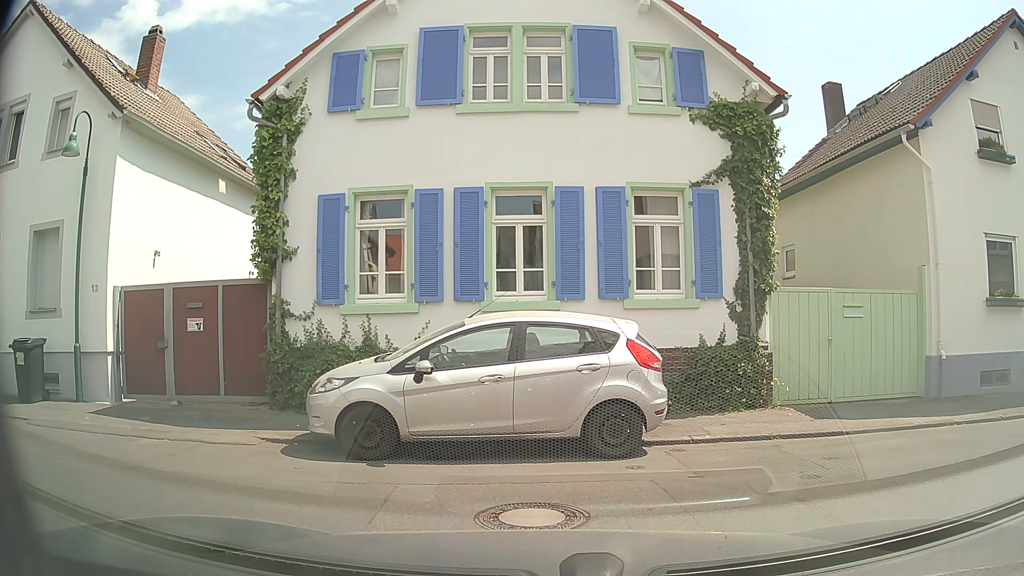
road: tertiary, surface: sett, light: Day
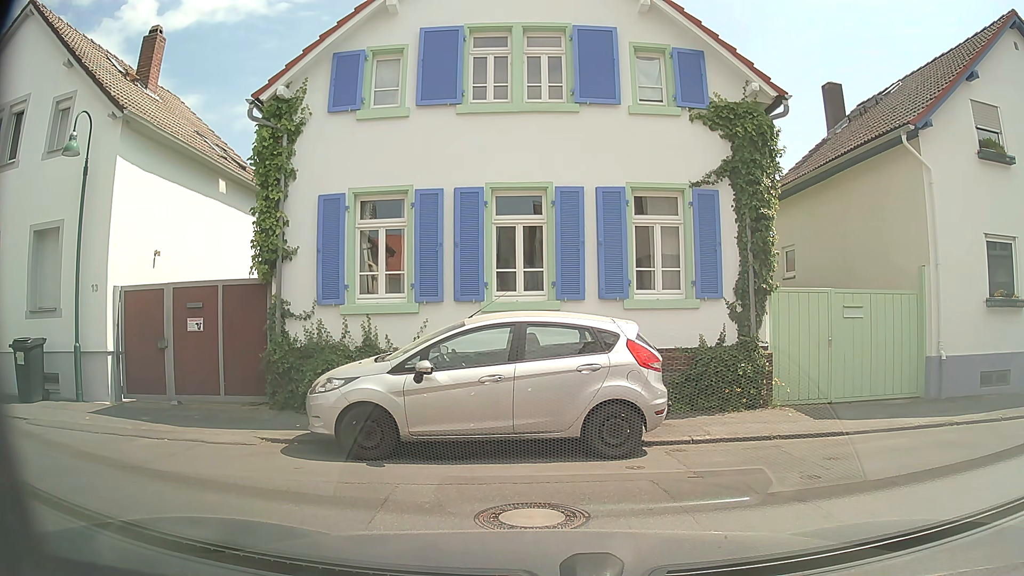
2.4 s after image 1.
(0.0, 0.0) m; 0°
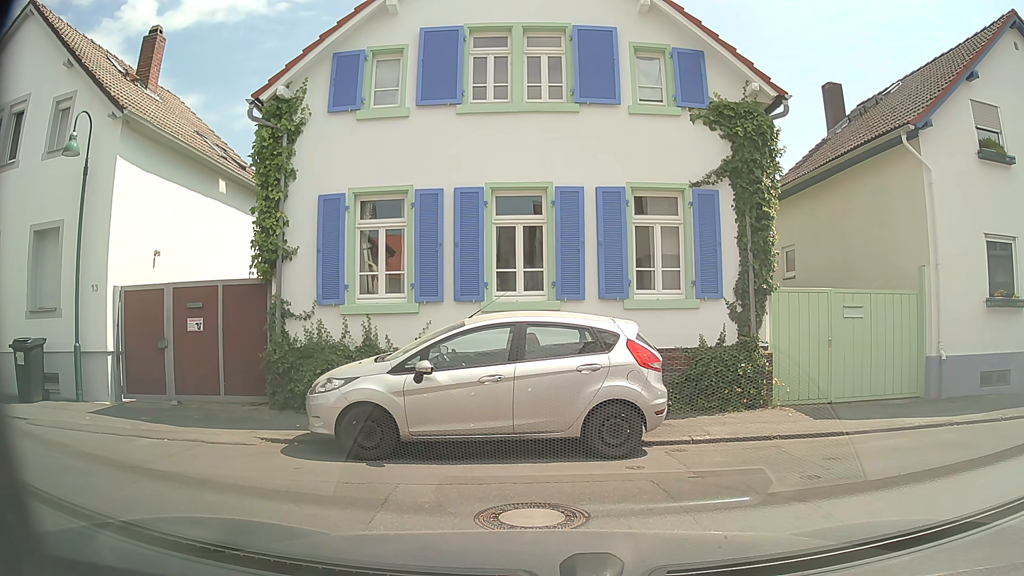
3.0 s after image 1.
(0.0, 0.0) m; 0°
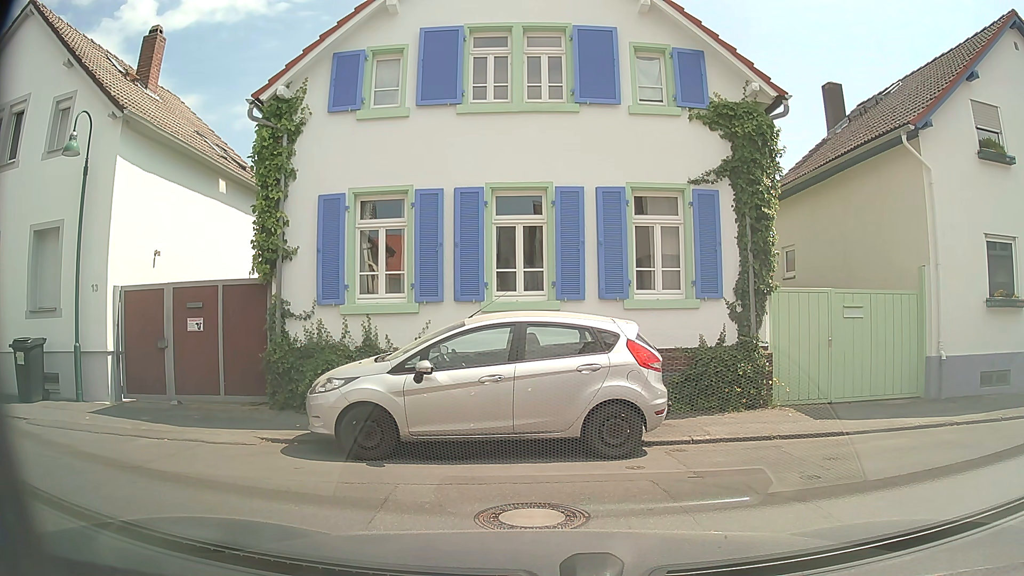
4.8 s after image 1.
(0.0, 0.0) m; 0°
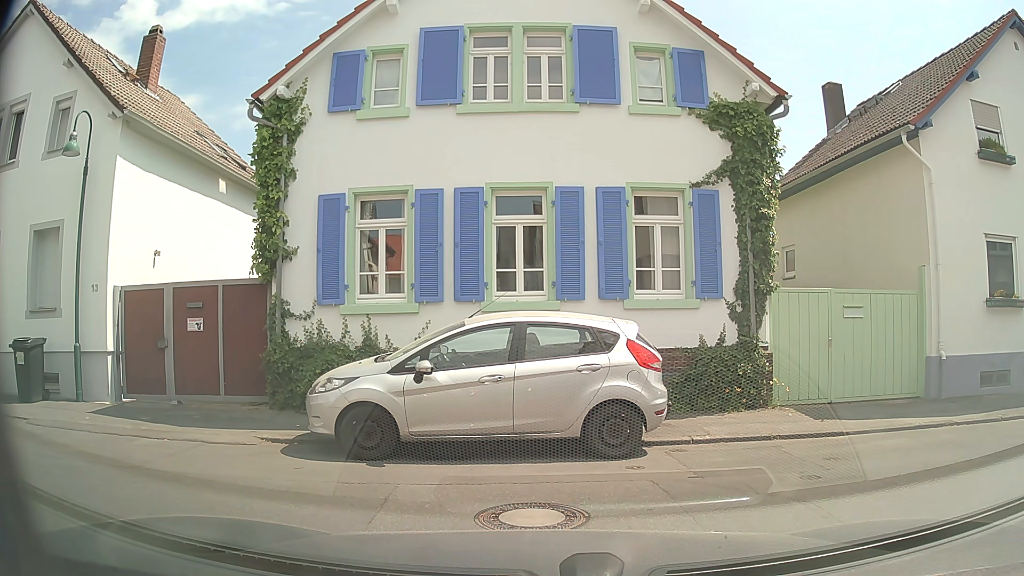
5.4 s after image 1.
(0.0, 0.0) m; 0°
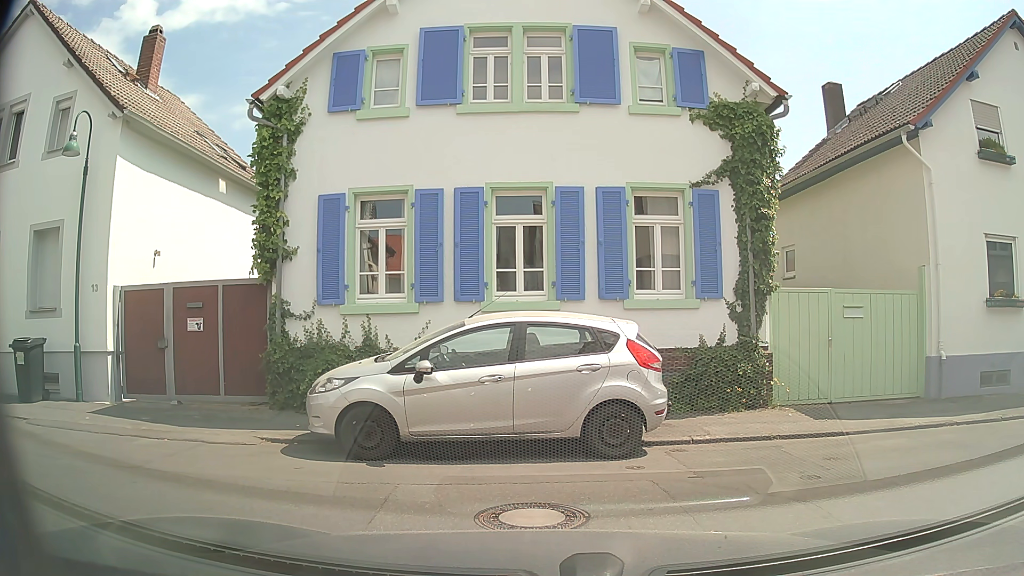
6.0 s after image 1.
(0.0, 0.0) m; 0°
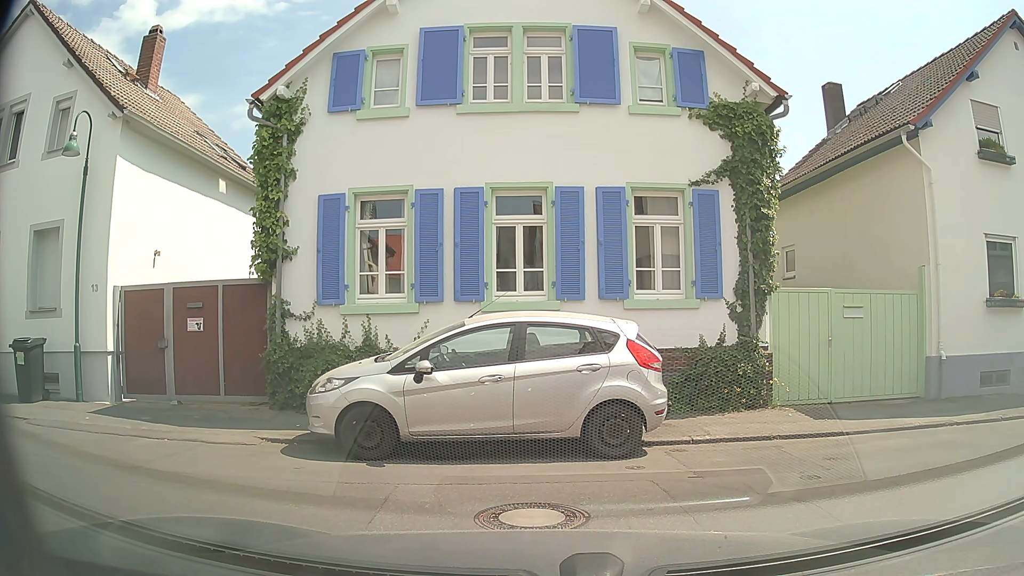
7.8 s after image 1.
(0.0, 0.0) m; 0°
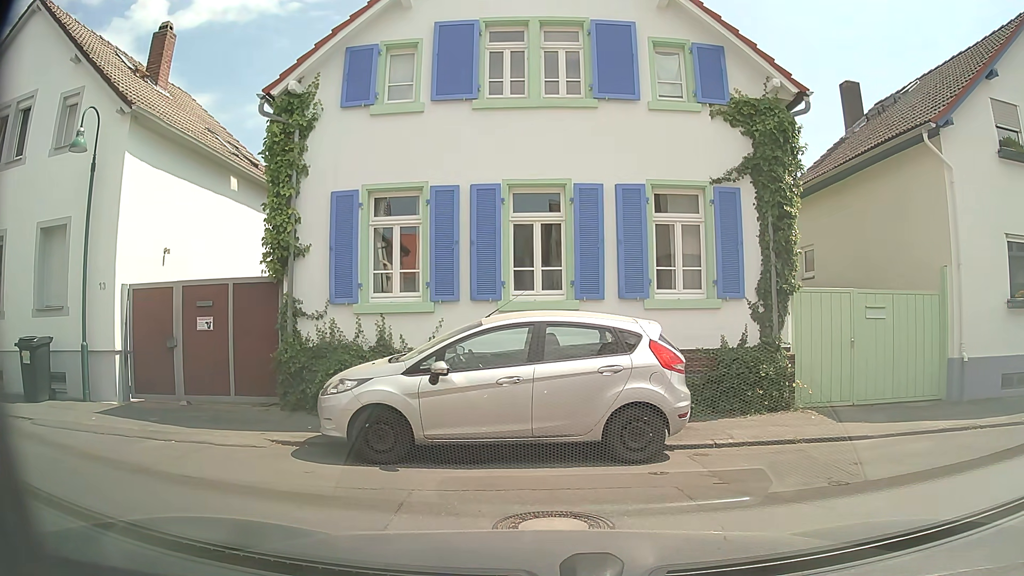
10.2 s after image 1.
(0.0, +0.2) m; 0°
